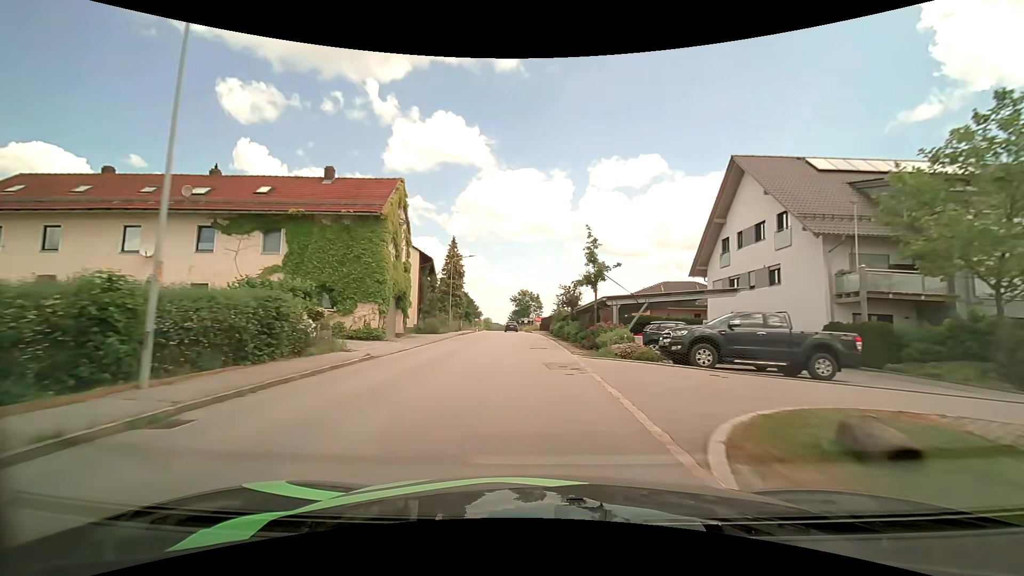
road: tertiary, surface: asphalt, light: Day
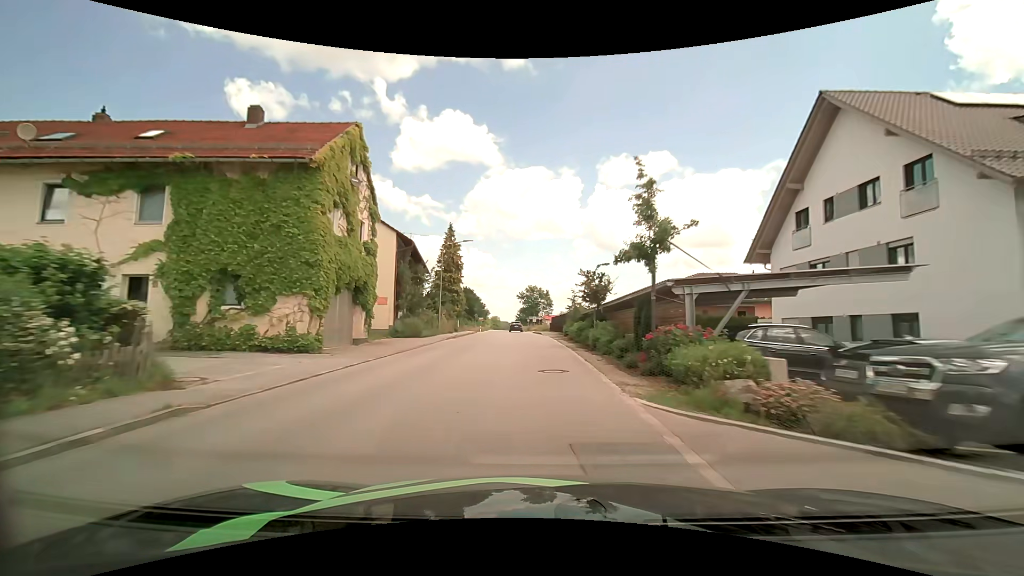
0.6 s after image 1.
(-0.1, +9.2) m; -1°
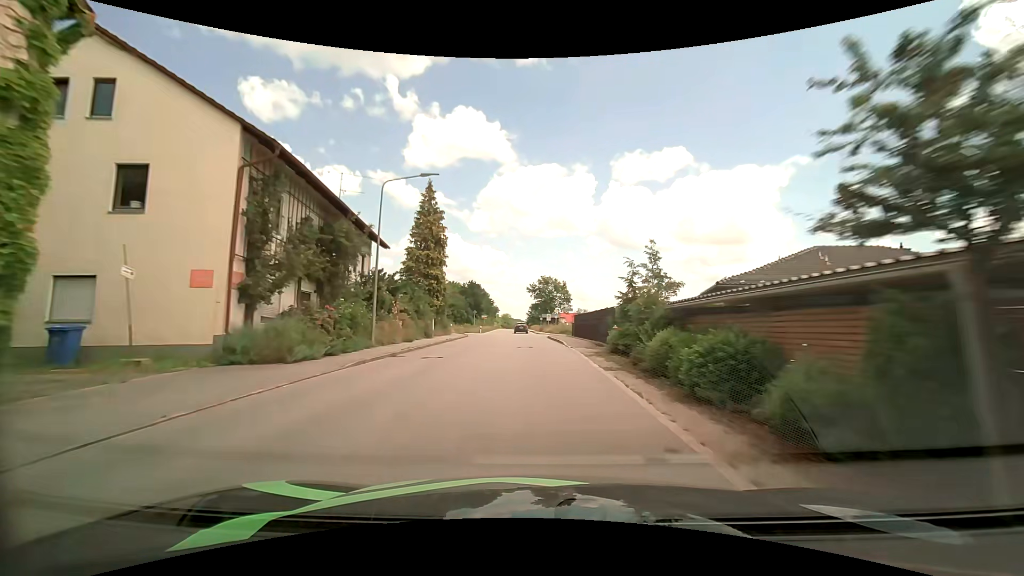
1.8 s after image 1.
(-0.3, +18.5) m; -2°
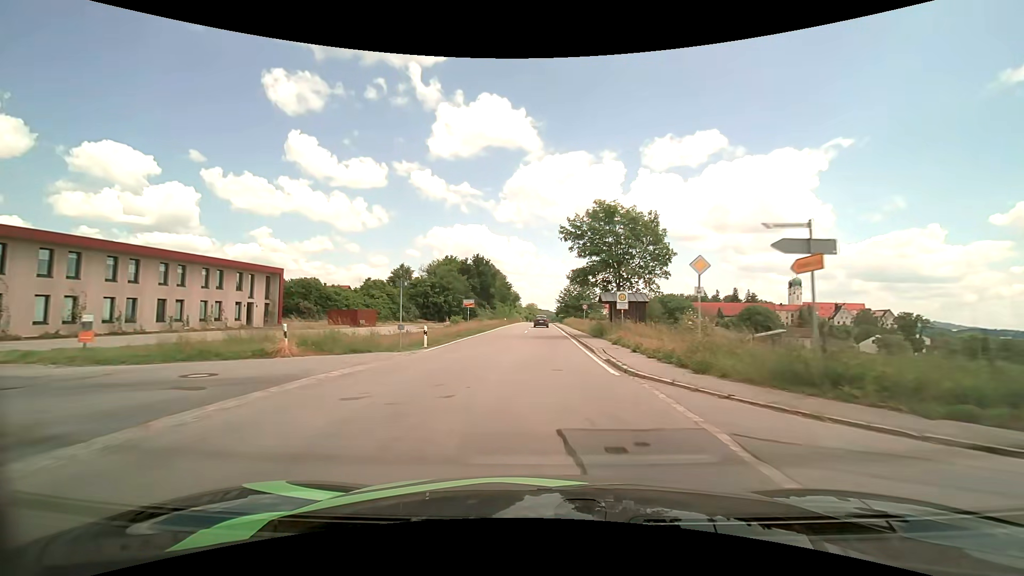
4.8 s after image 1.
(-1.1, +47.3) m; -3°
(0, +10) (0, +20) (0, +30) (0, +40) (0, +50) (+1, +60) (+1, +70) (+1, +80) (+1, +90) (+1, +100) m
